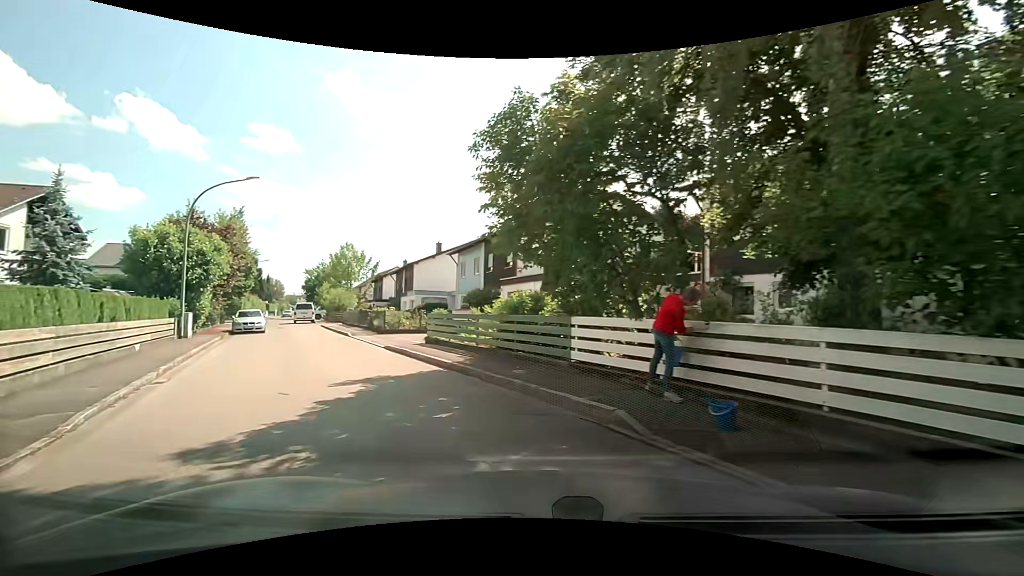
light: Day
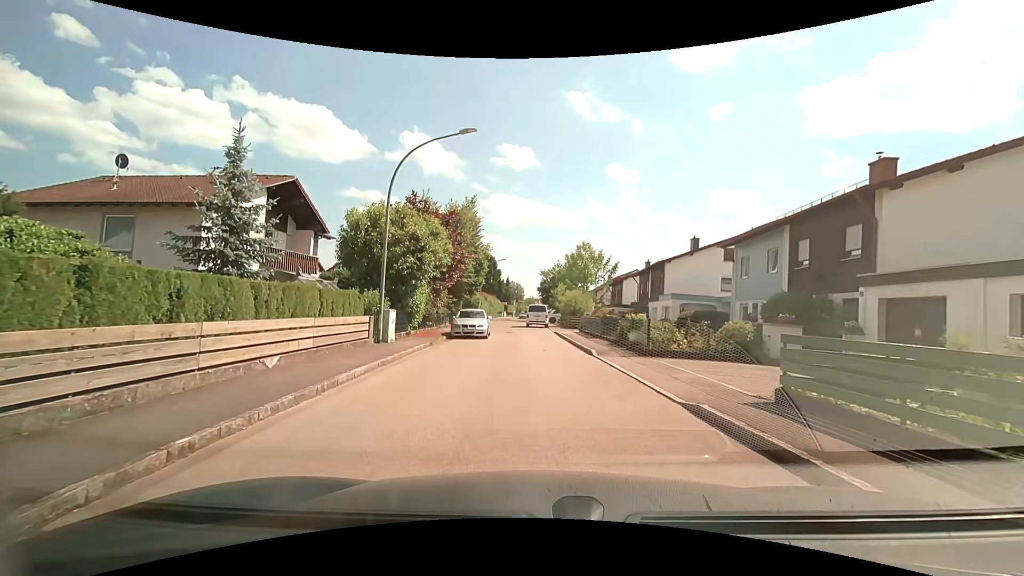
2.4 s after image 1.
(-2.8, +8.8) m; -25°
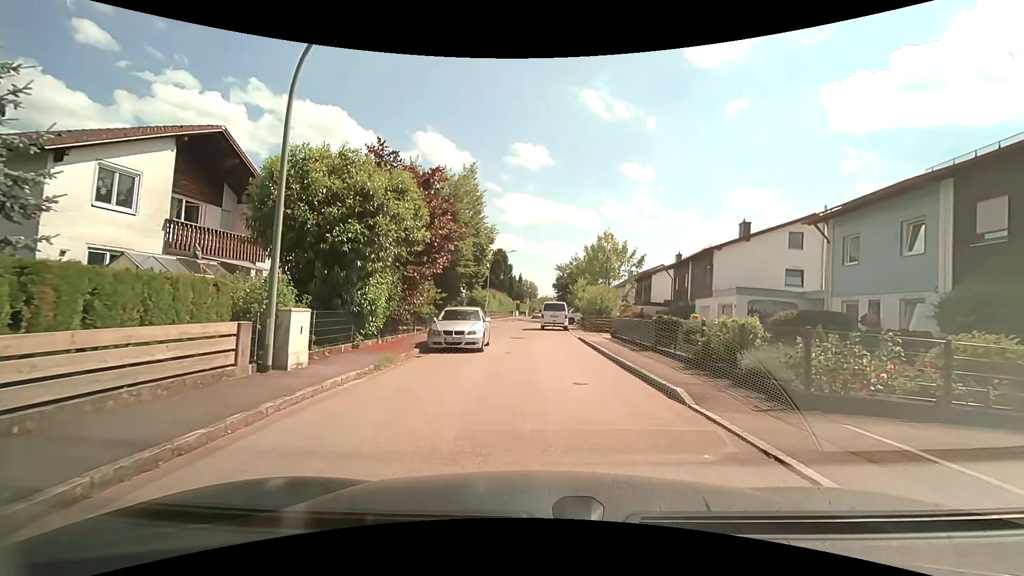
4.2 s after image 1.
(-0.4, +8.1) m; -3°
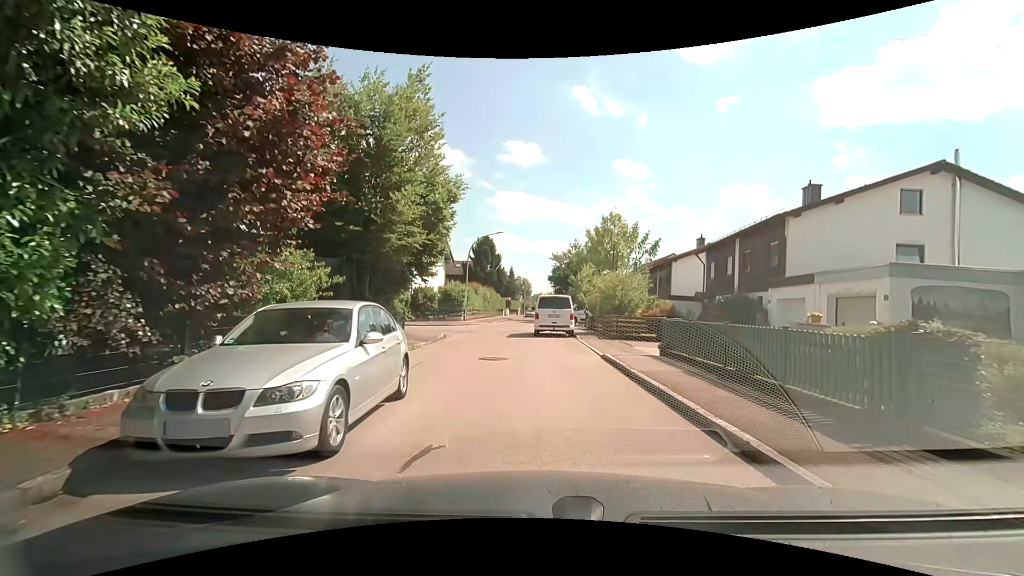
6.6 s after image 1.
(0.0, +11.2) m; 0°
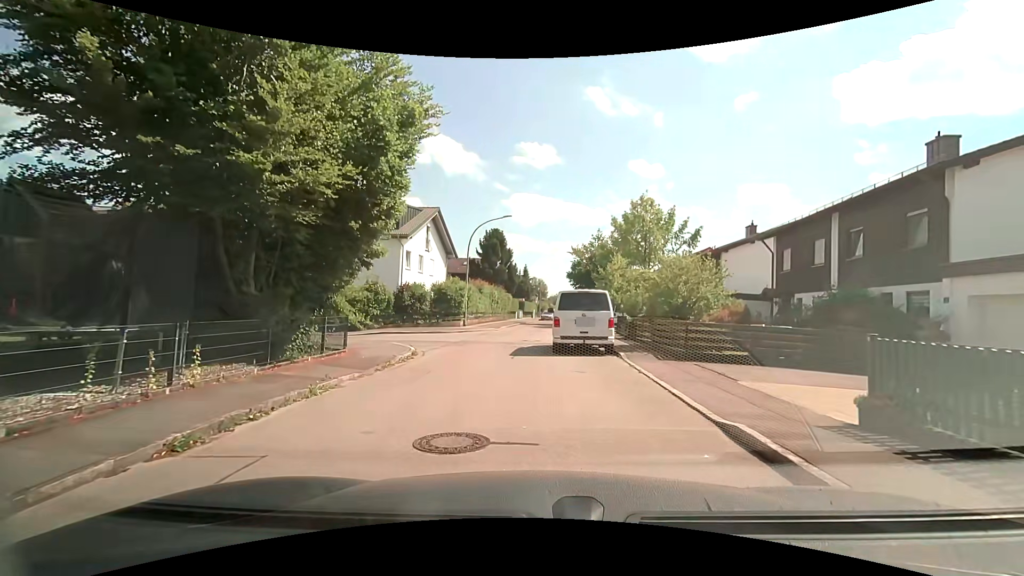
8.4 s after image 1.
(0.0, +8.1) m; -1°
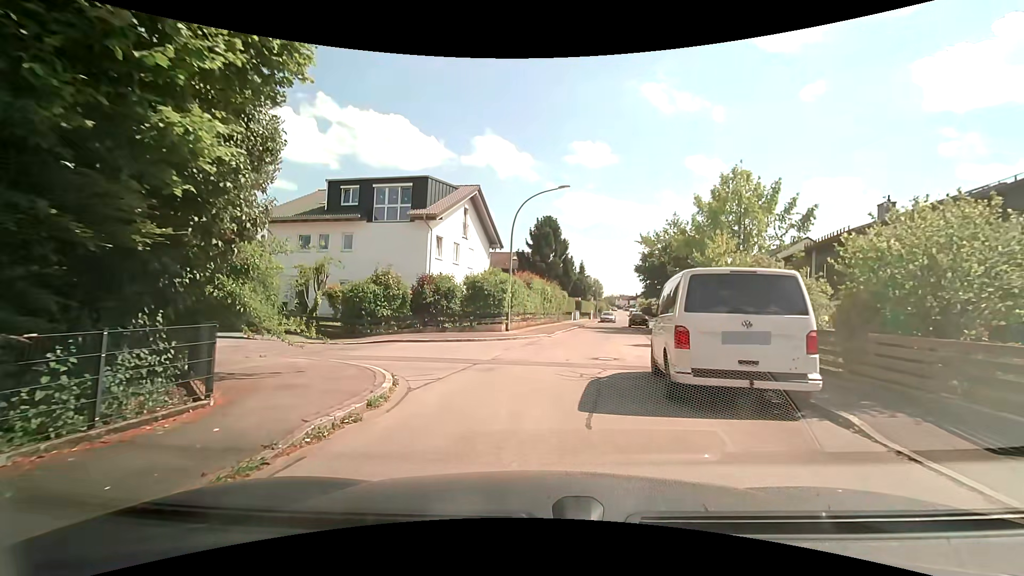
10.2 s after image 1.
(-0.5, +8.0) m; -6°
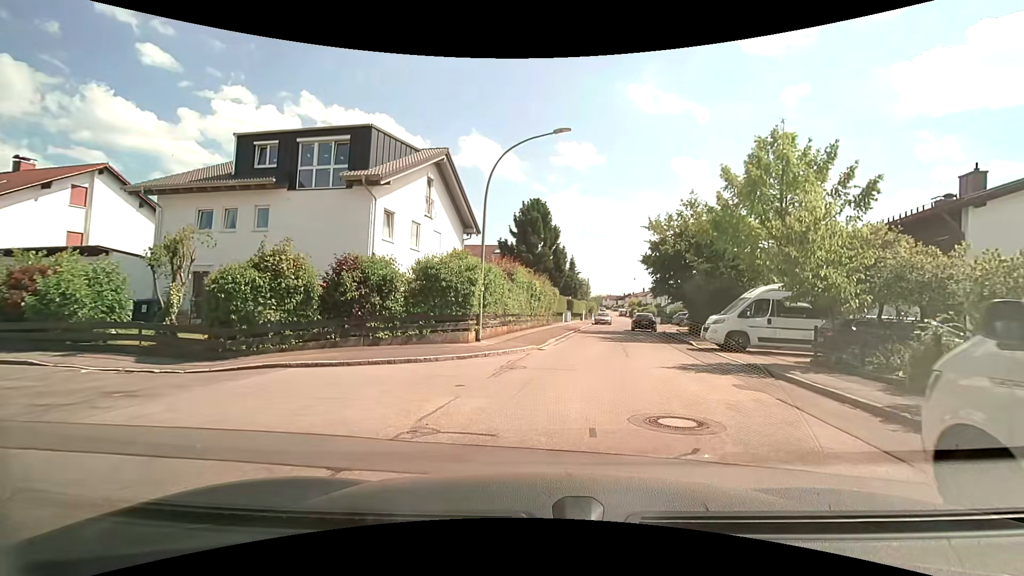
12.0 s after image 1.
(-0.1, +8.1) m; 0°
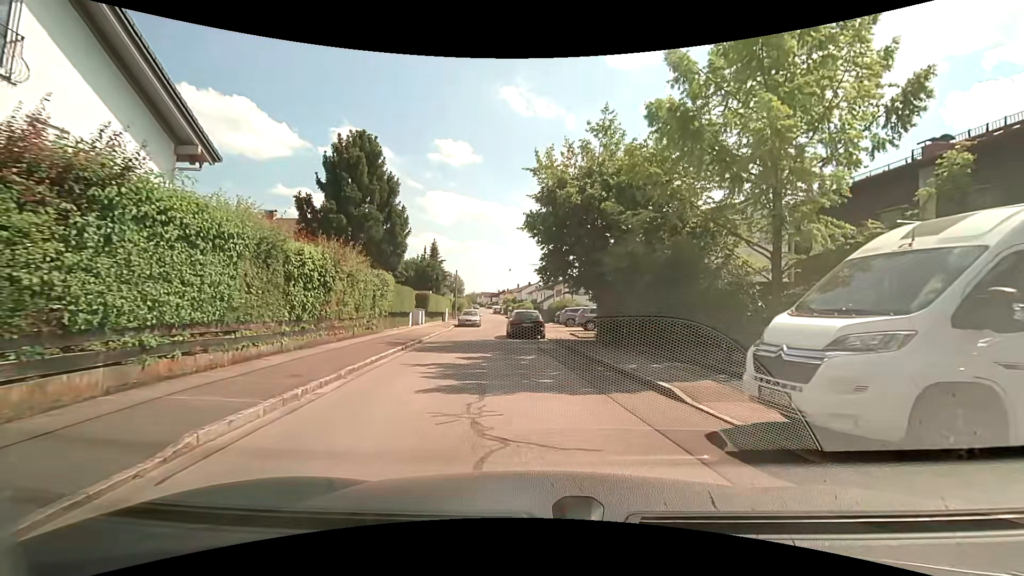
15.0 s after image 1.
(+2.3, +15.1) m; +15°
(0, +10) (-2, +20) (-3, +30) (-3, +40) (-3, +50) (-3, +60) (+1, +69) (+10, +71) (+20, +73) (+30, +74) m
